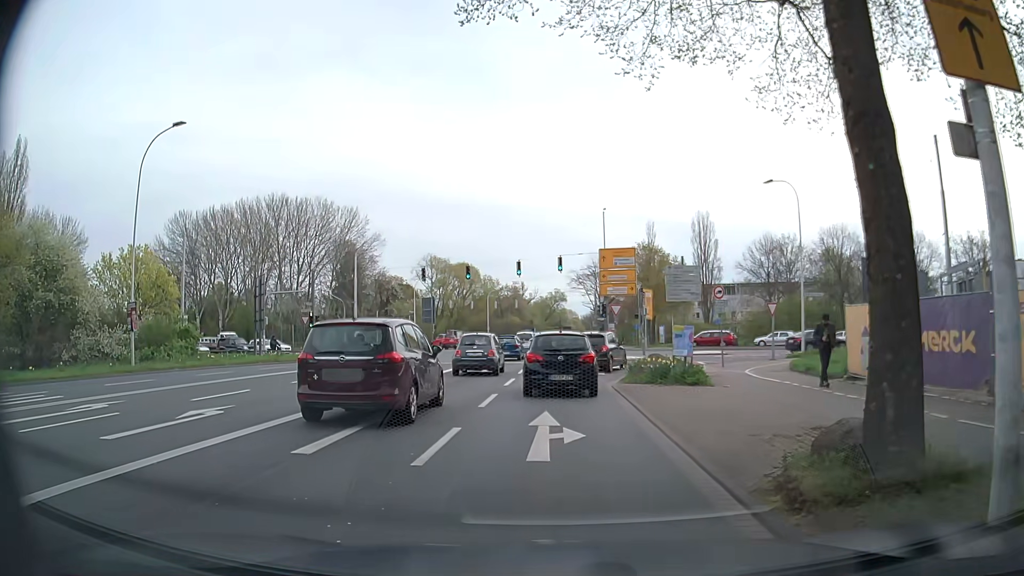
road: secondary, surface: asphalt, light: Day
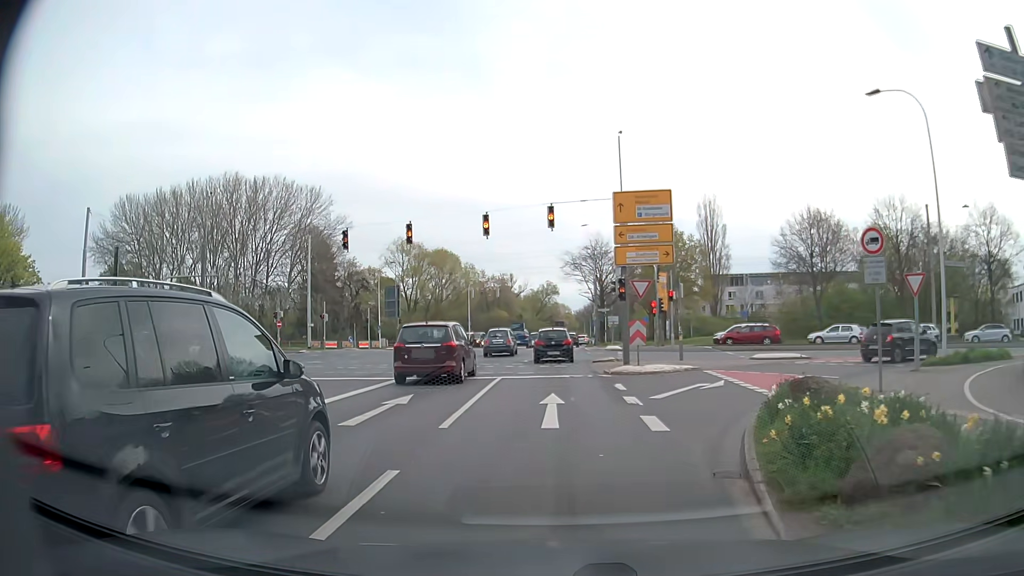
(+0.4, +15.9) m; +1°
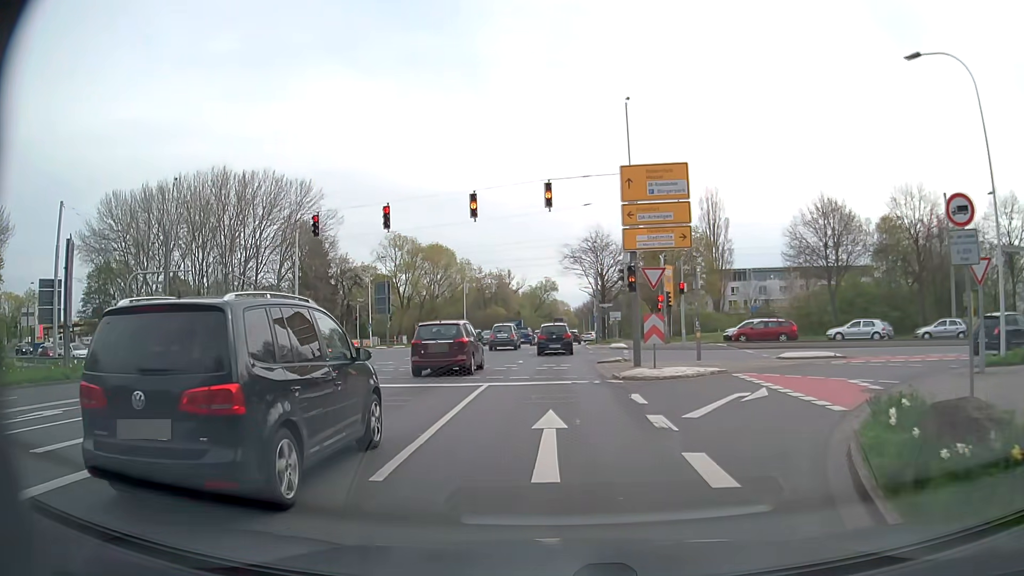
(0.0, +3.6) m; +1°
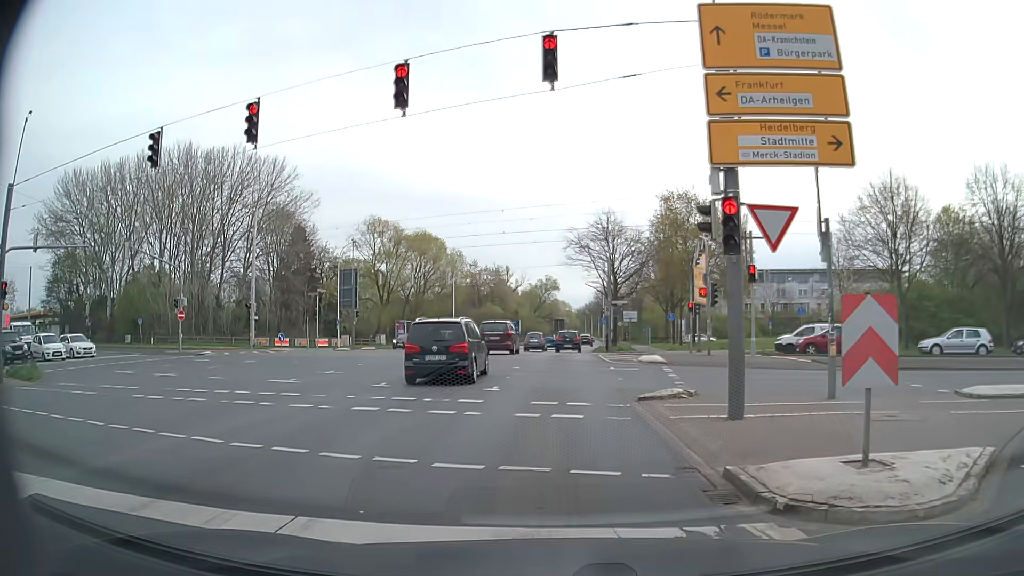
(-0.1, +11.7) m; 0°
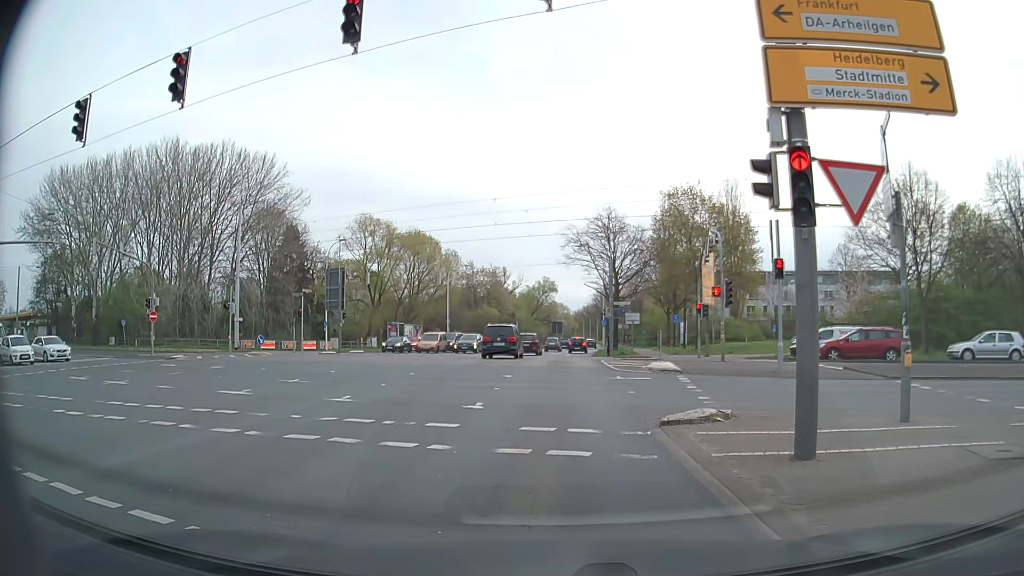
(0.0, +2.7) m; 0°
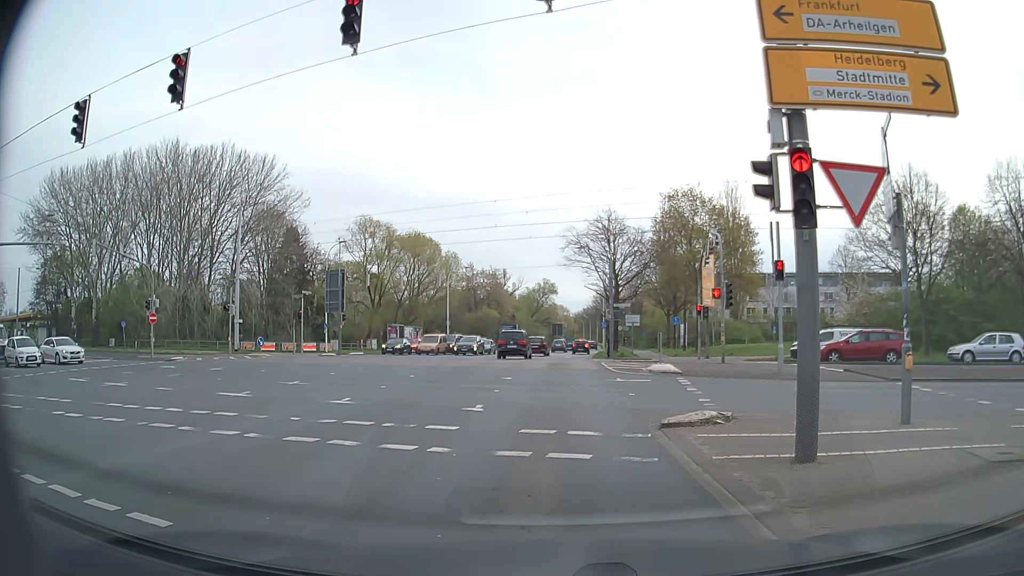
(0.0, +0.1) m; 0°
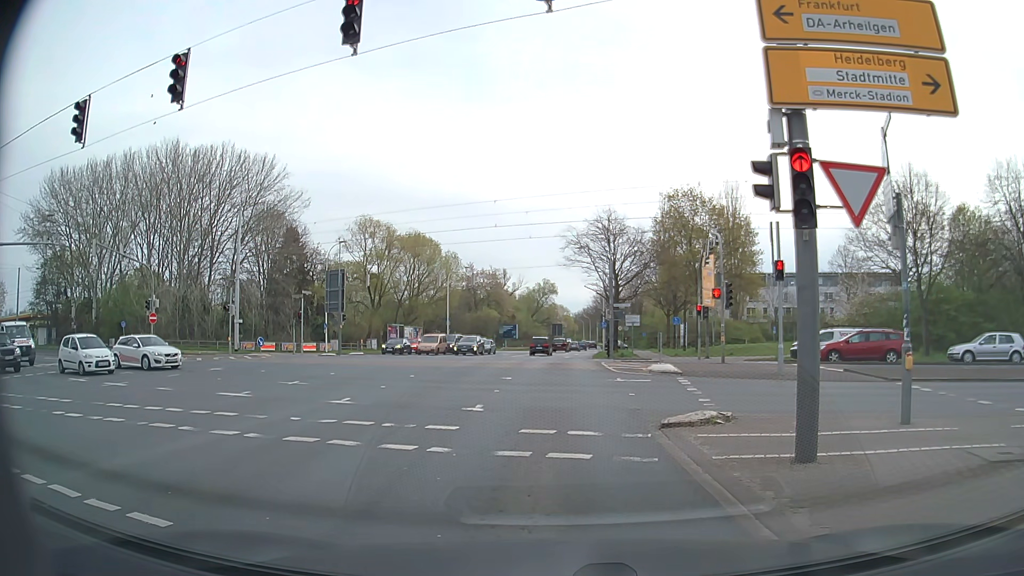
(0.0, +0.1) m; 0°
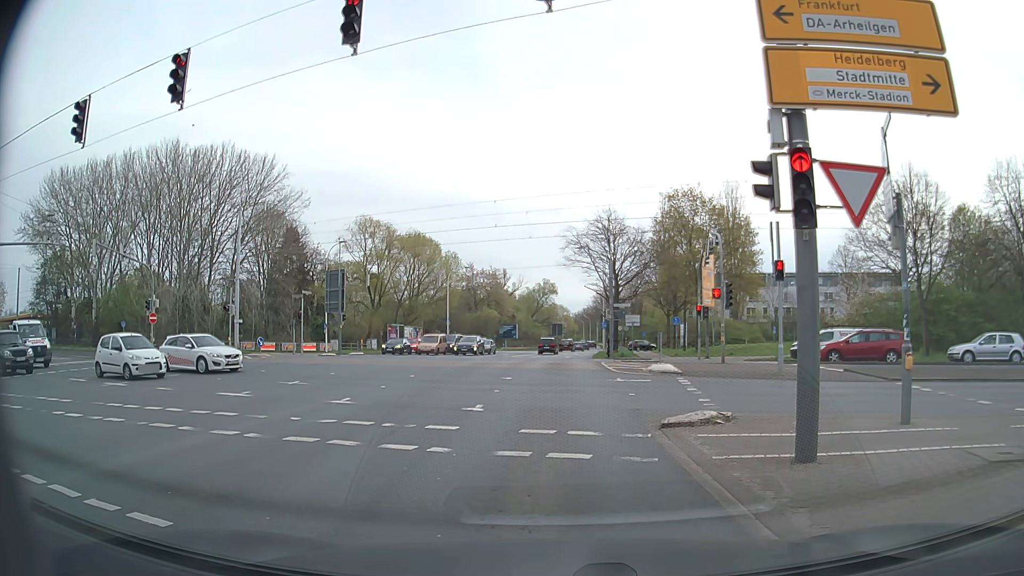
(0.0, 0.0) m; 0°
